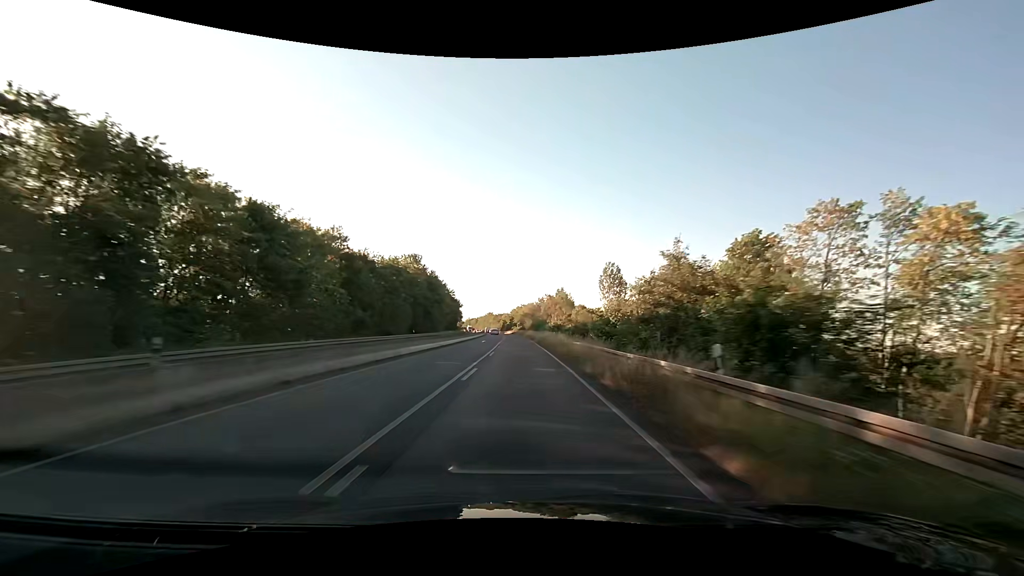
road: trunk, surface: asphalt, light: Day
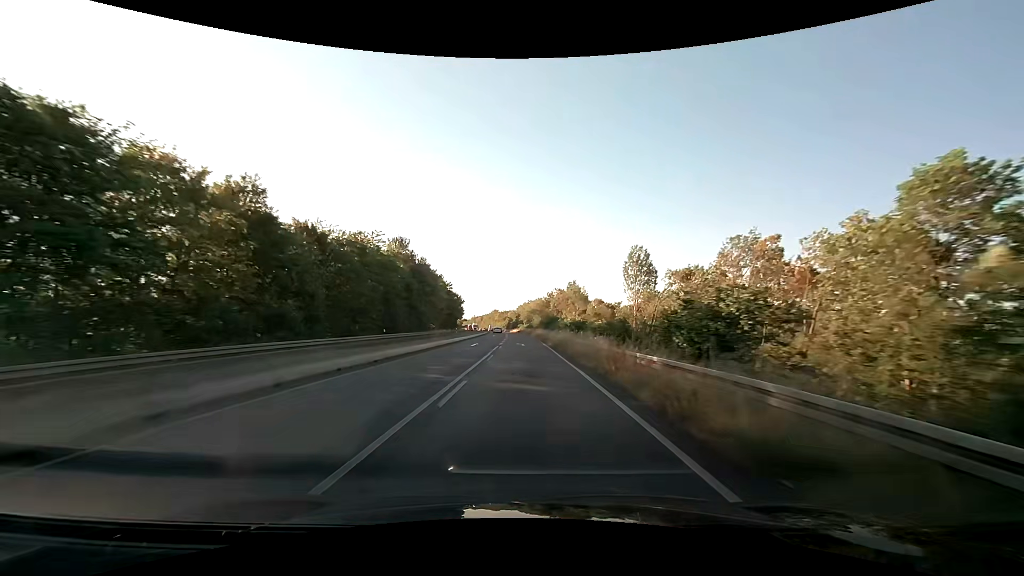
(-0.1, +16.9) m; -1°
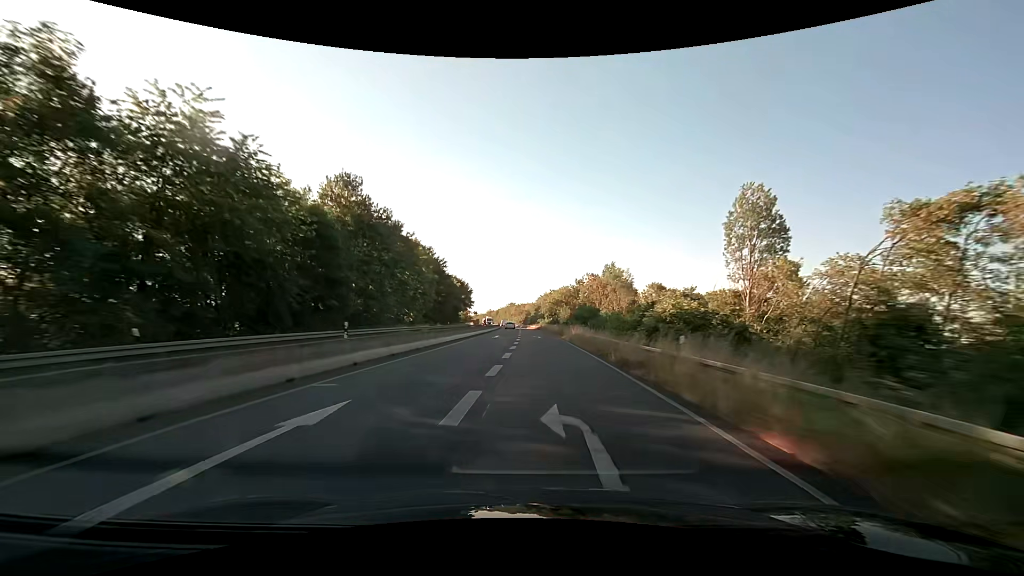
(-0.7, +33.4) m; -2°
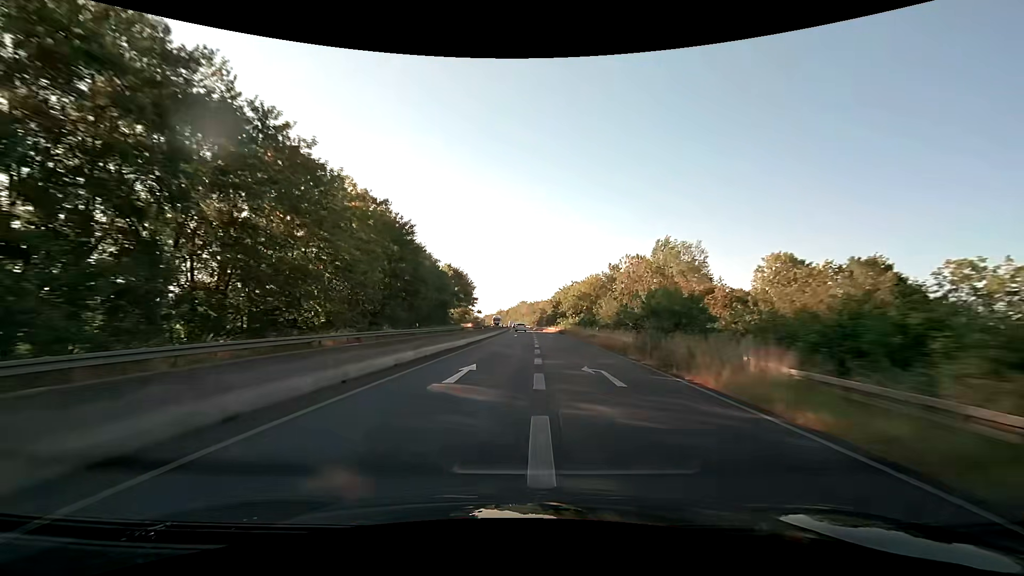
(-0.3, +32.0) m; -1°
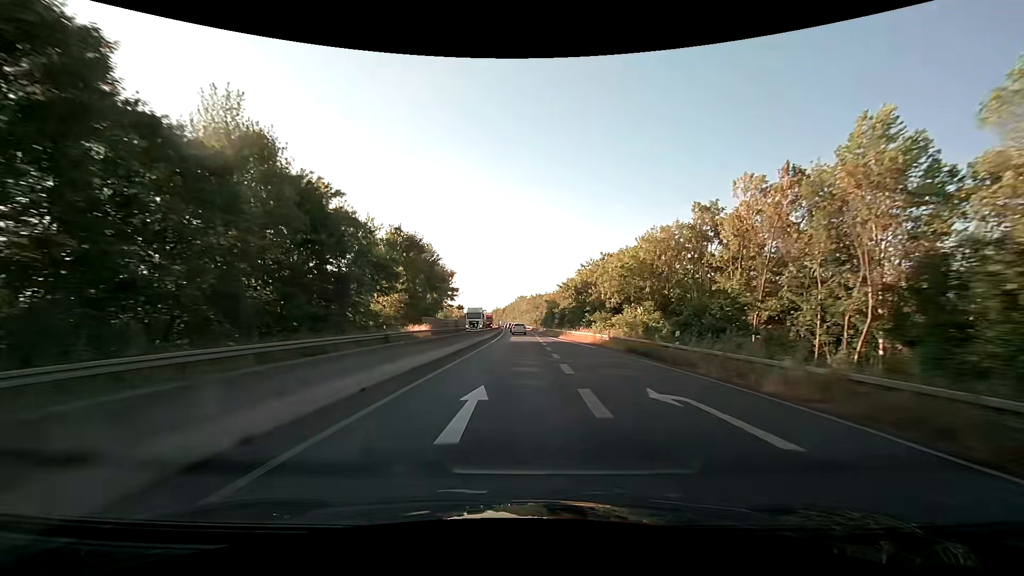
(-0.1, +45.1) m; 0°
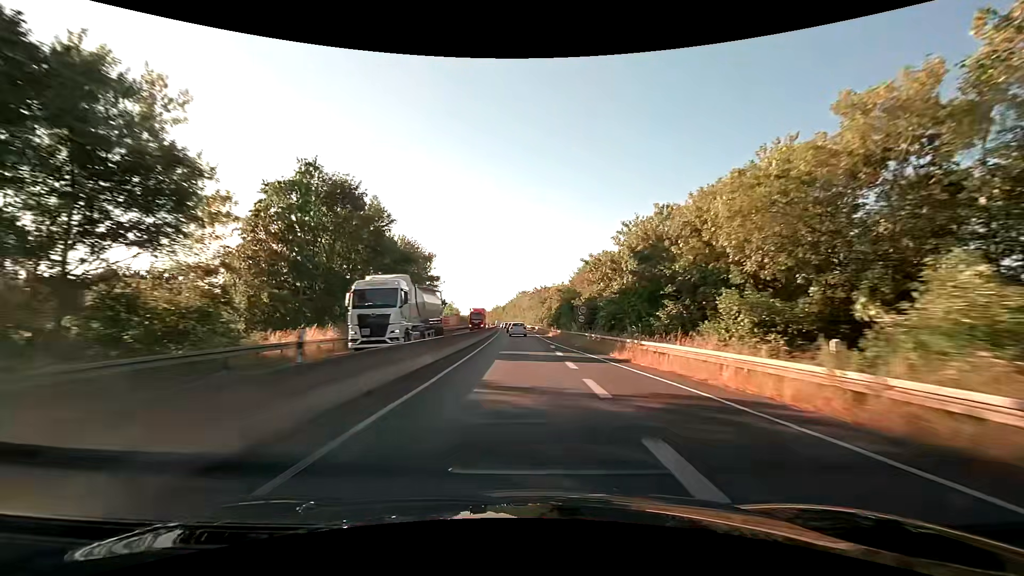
(-0.1, +28.0) m; 0°
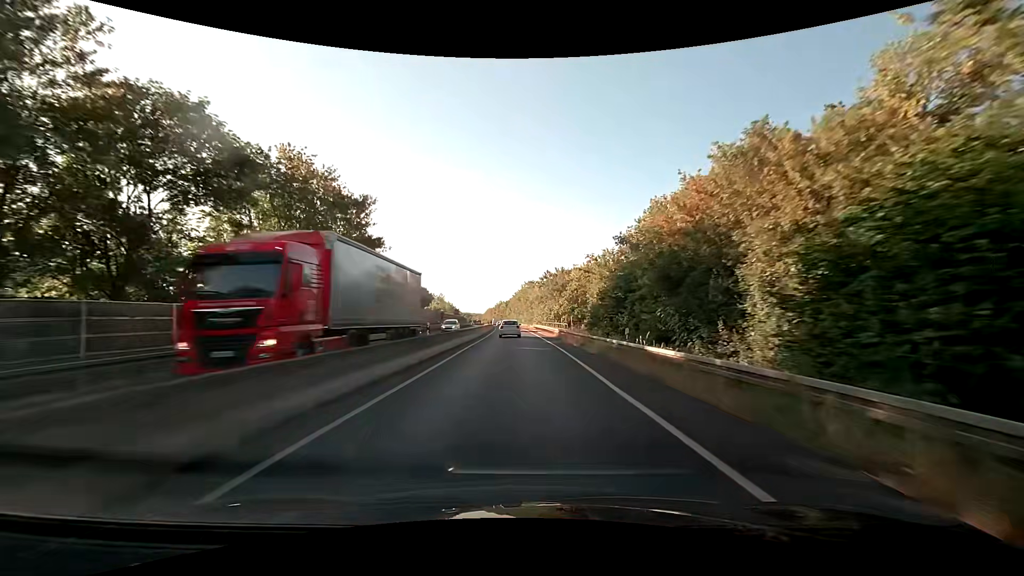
(0.0, +37.4) m; 0°
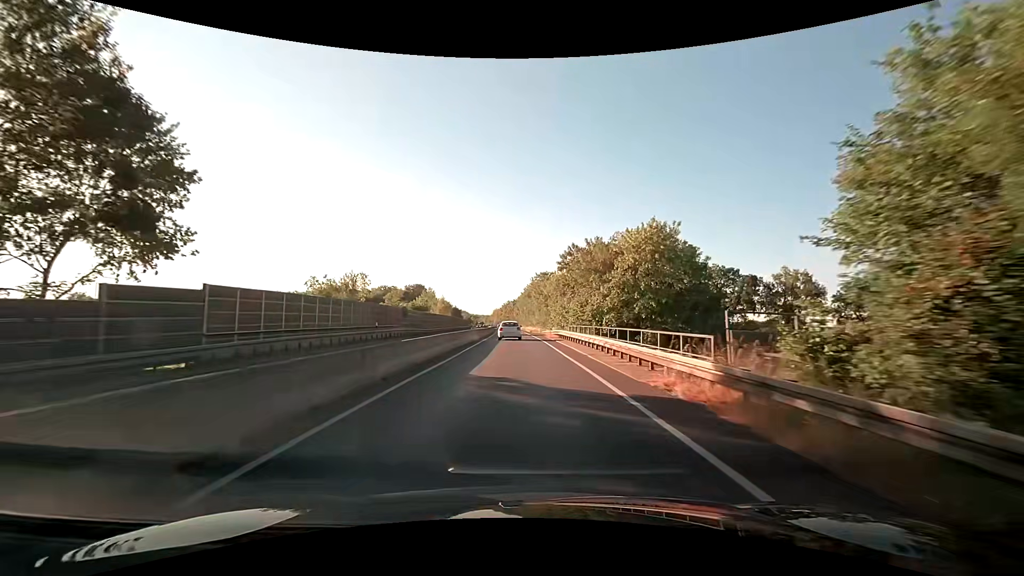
(-0.4, +32.2) m; -1°
(0, +10) (0, +20) (0, +30) (-1, +40) (-1, +50) (-1, +60) (-2, +70) (-2, +80) (-3, +90) (-3, +100) m
